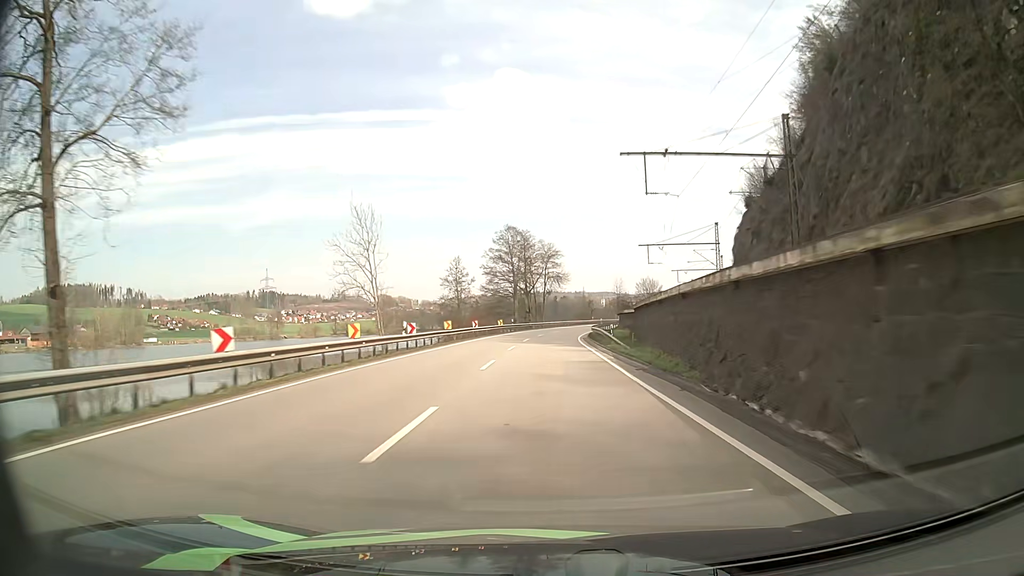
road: primary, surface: asphalt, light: Day
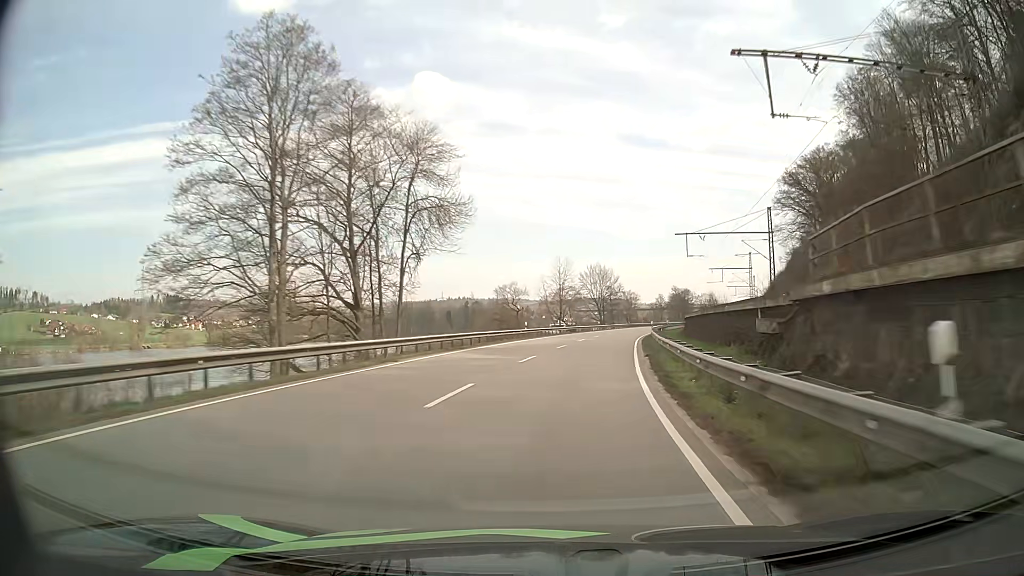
(+2.4, +66.9) m; +7°
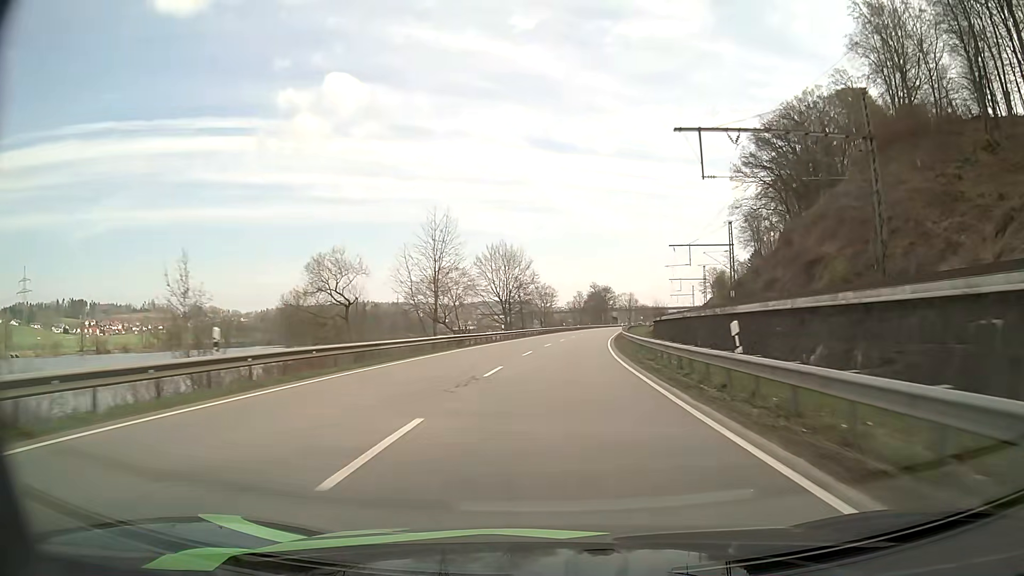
(+3.3, +40.6) m; +8°
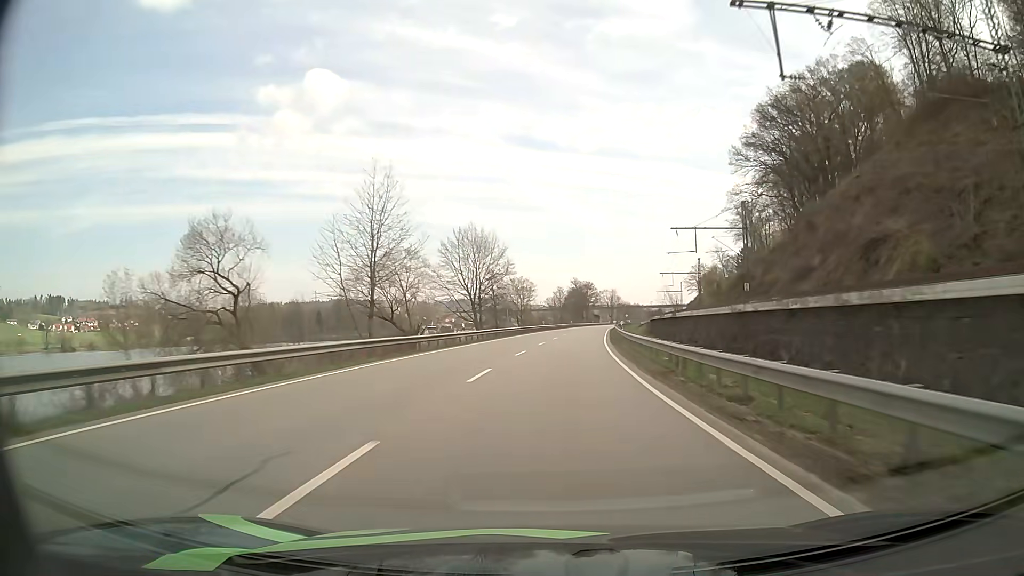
(+0.2, +13.9) m; +2°
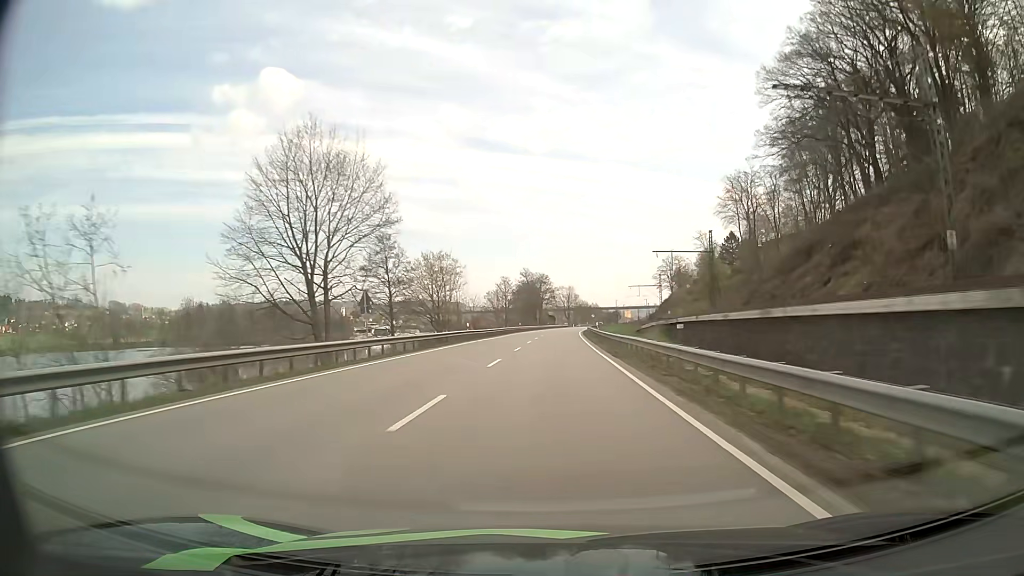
(+1.9, +42.7) m; +4°
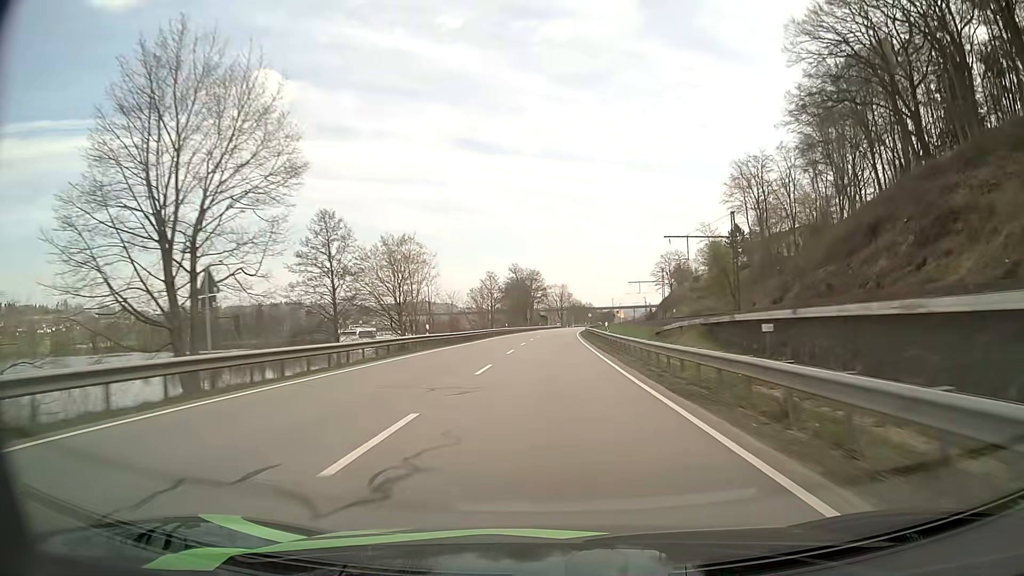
(+0.1, +14.5) m; +1°
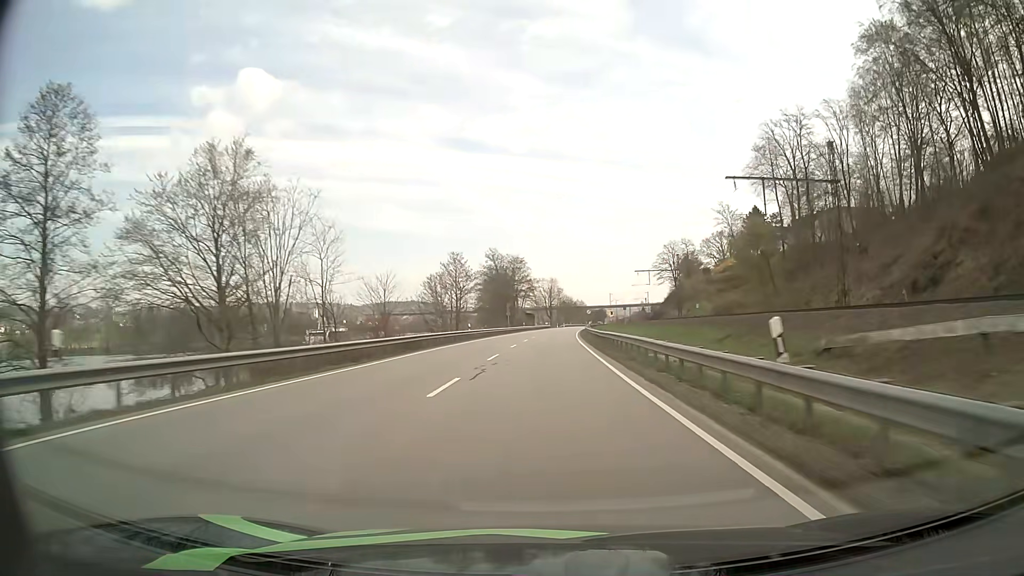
(+0.3, +29.4) m; +1°
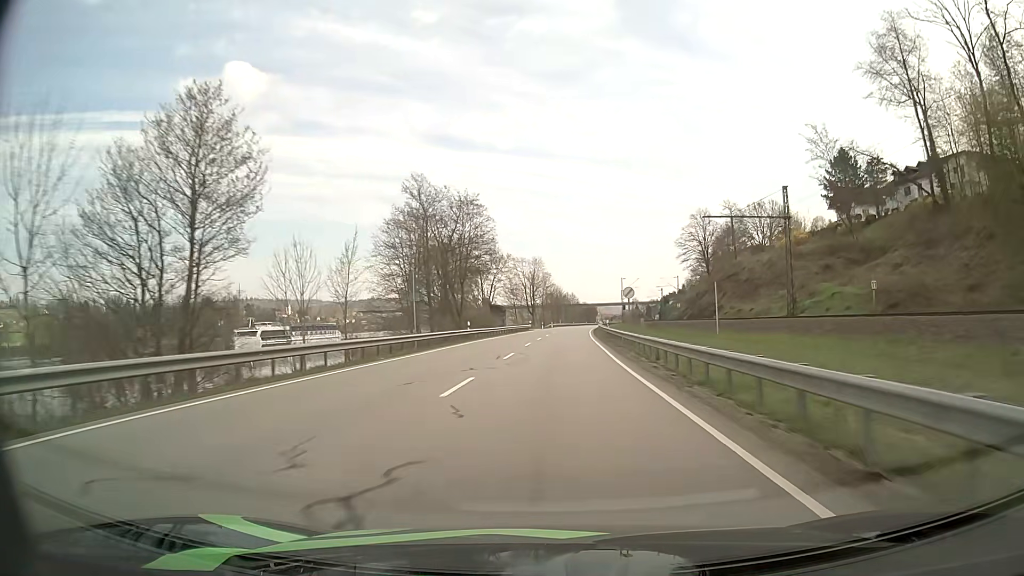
(+0.6, +59.8) m; +1°
(0, +10) (0, +20) (0, +30) (+1, +40) (+1, +50) (+2, +60) (+2, +70) (+3, +80) (+4, +90) (+4, +100) m
